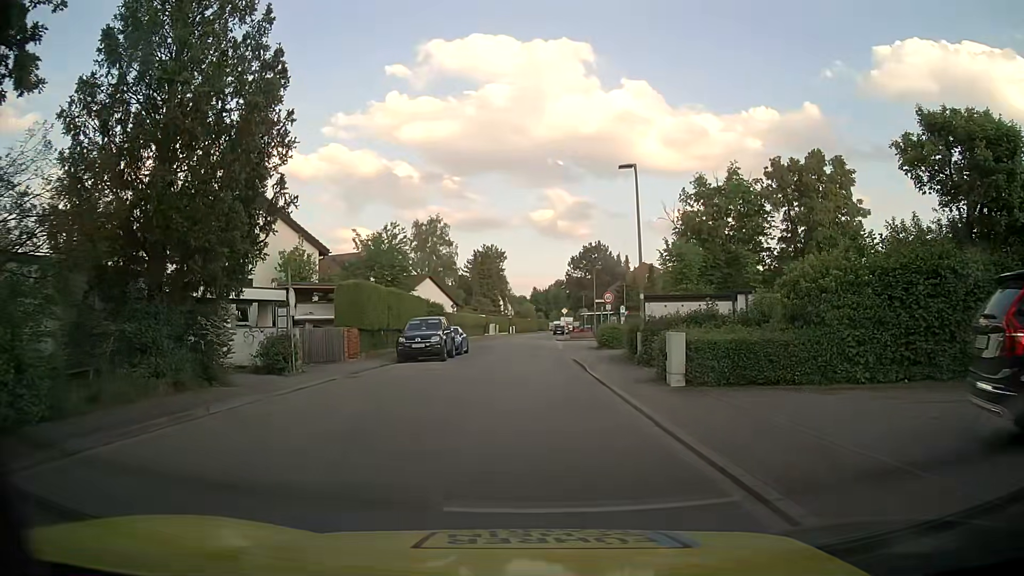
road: residential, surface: asphalt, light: Day
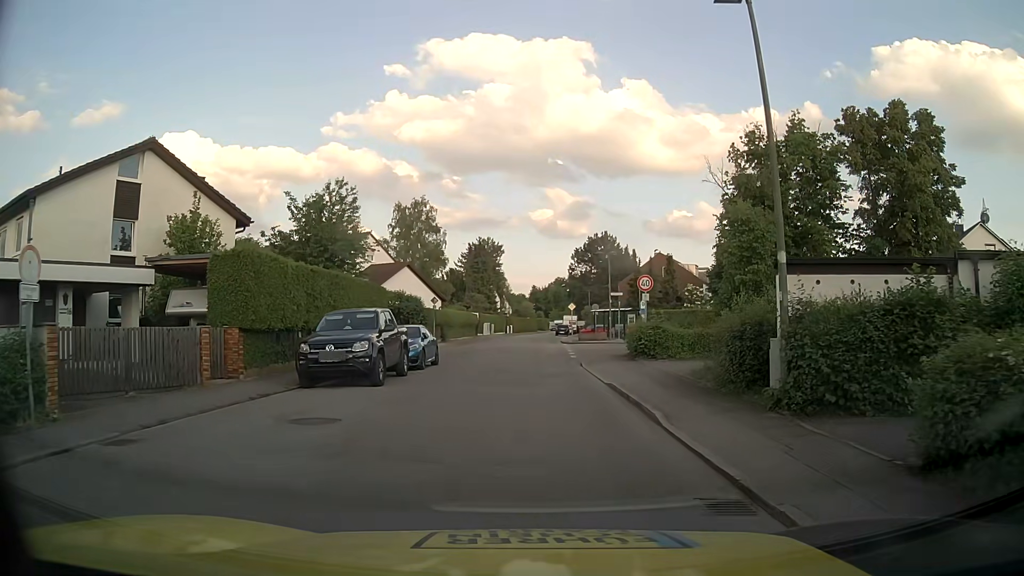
(+0.2, +11.9) m; +1°
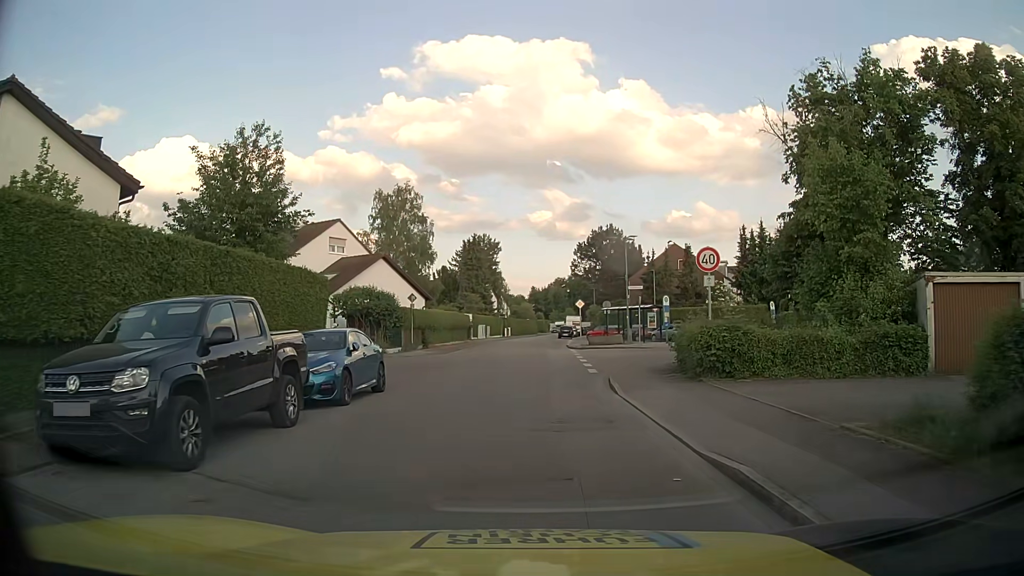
(-0.1, +9.1) m; +1°
(0, +10) (0, +20) (-1, +30) (-1, +40) (-1, +50) (-1, +60) (-2, +70) (-1, +80) (-1, +90) (0, +100) m
